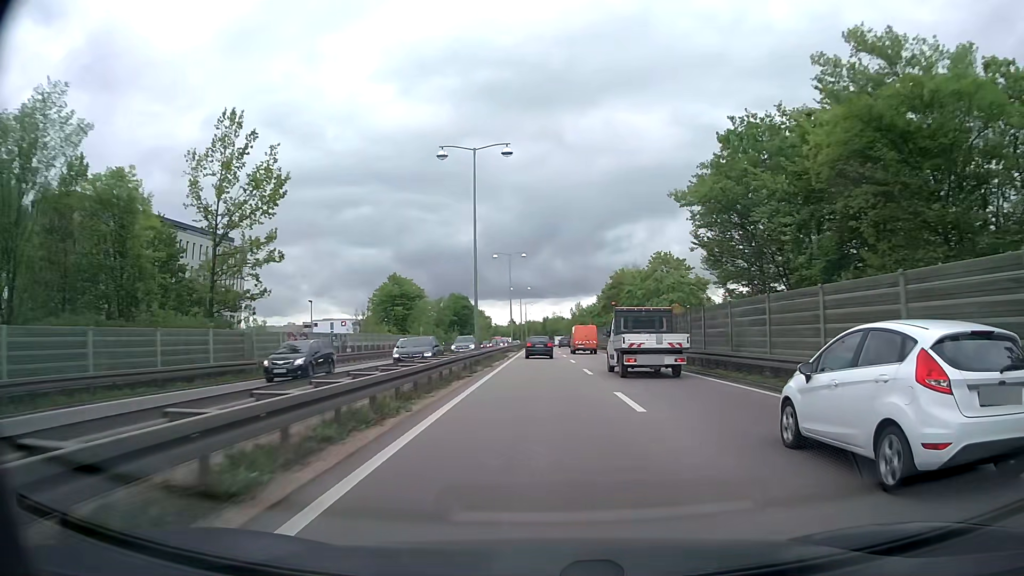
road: trunk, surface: asphalt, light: Day
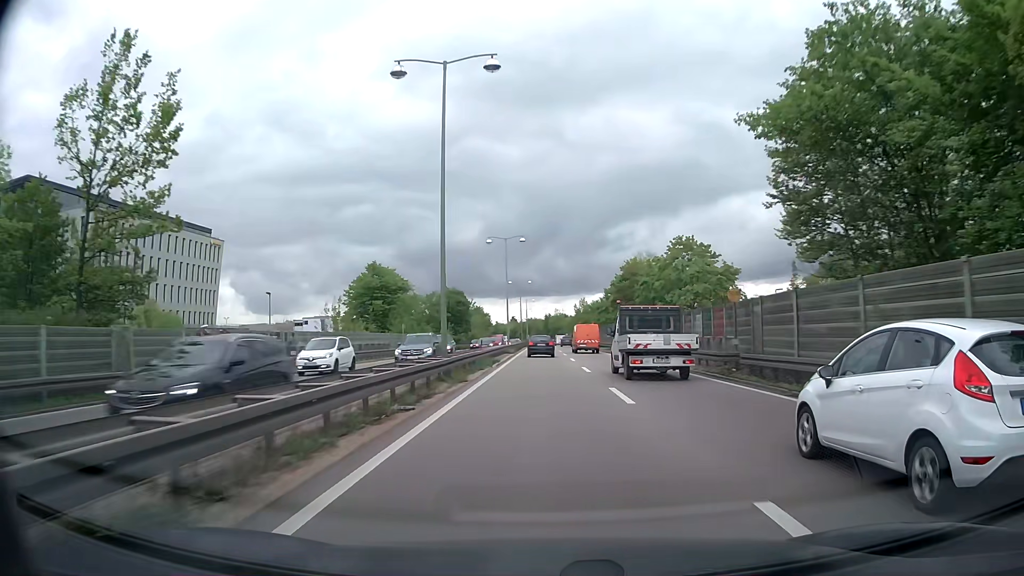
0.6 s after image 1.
(0.0, +10.5) m; 0°
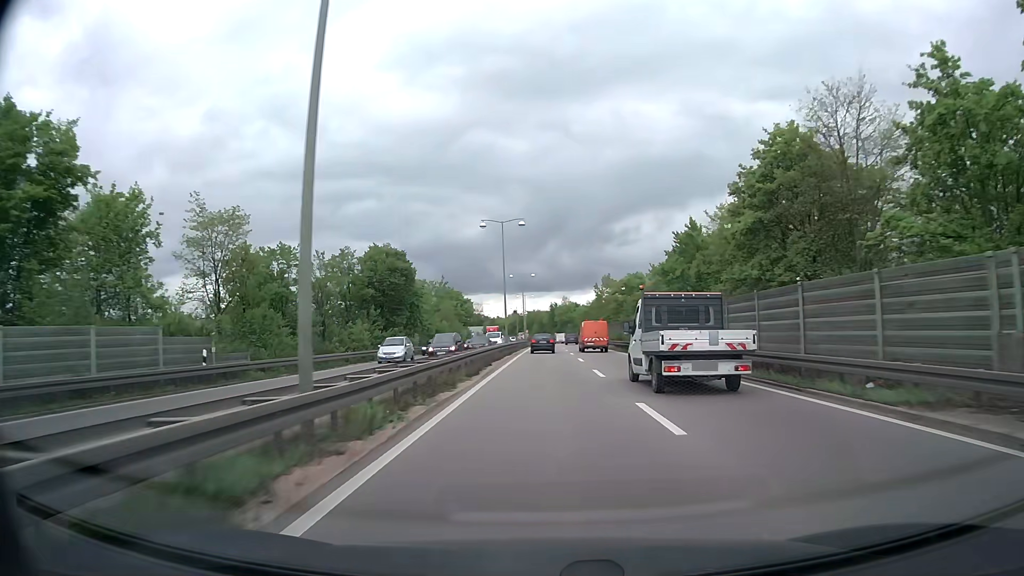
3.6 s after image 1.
(-0.1, +52.5) m; 0°
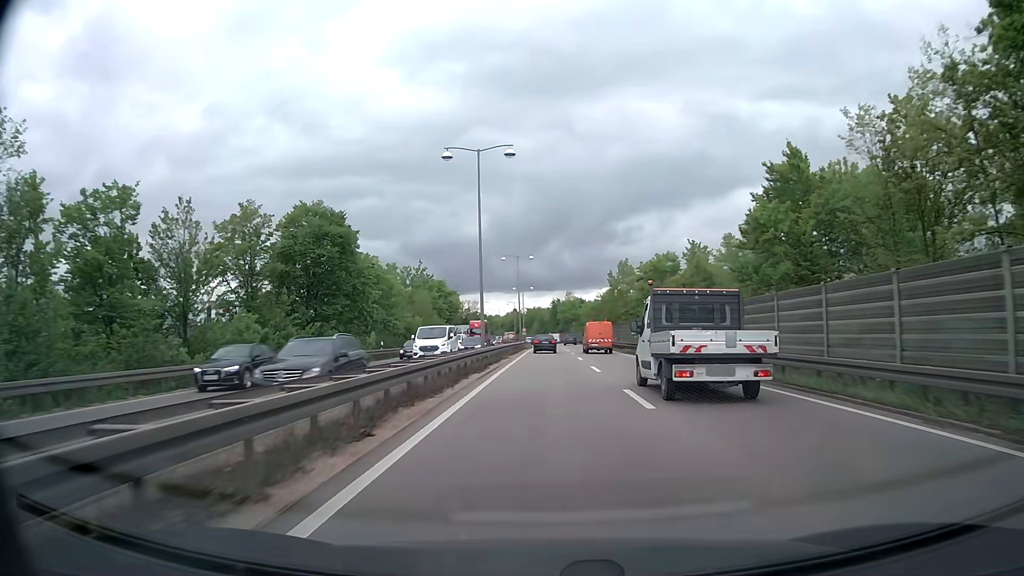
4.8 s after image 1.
(+0.1, +20.9) m; 0°
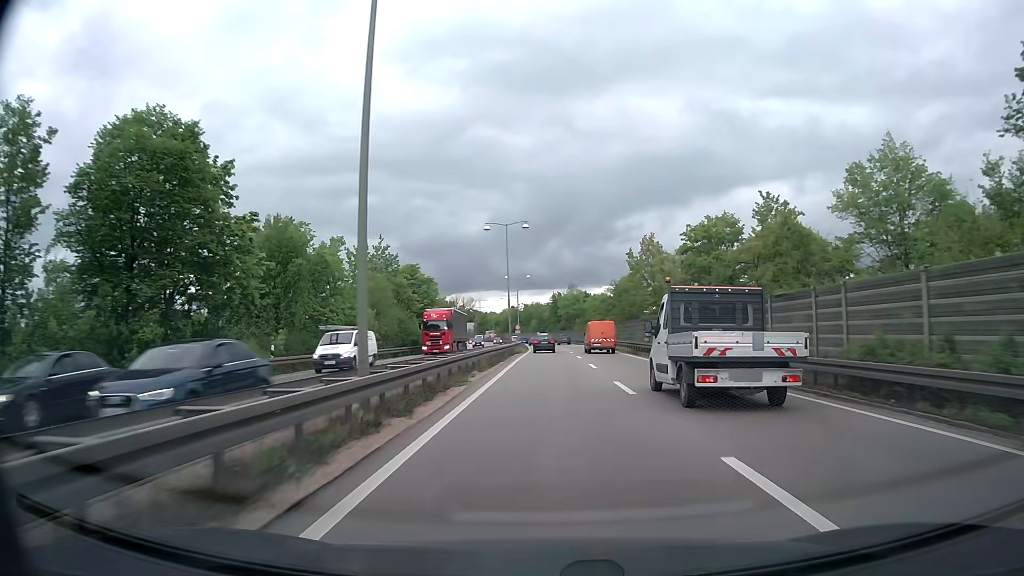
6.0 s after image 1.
(-0.1, +20.9) m; 0°
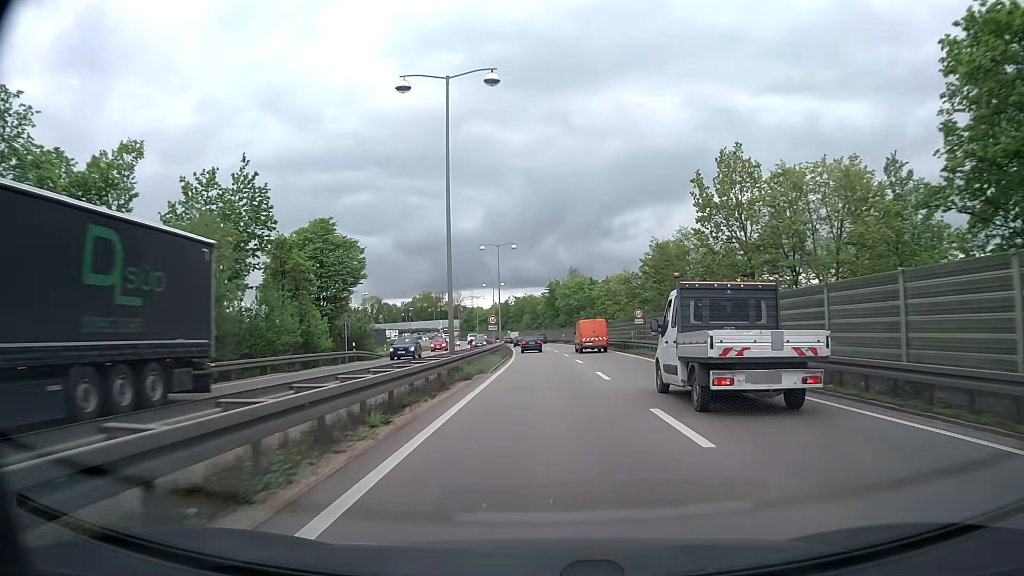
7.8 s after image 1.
(0.0, +31.4) m; 0°
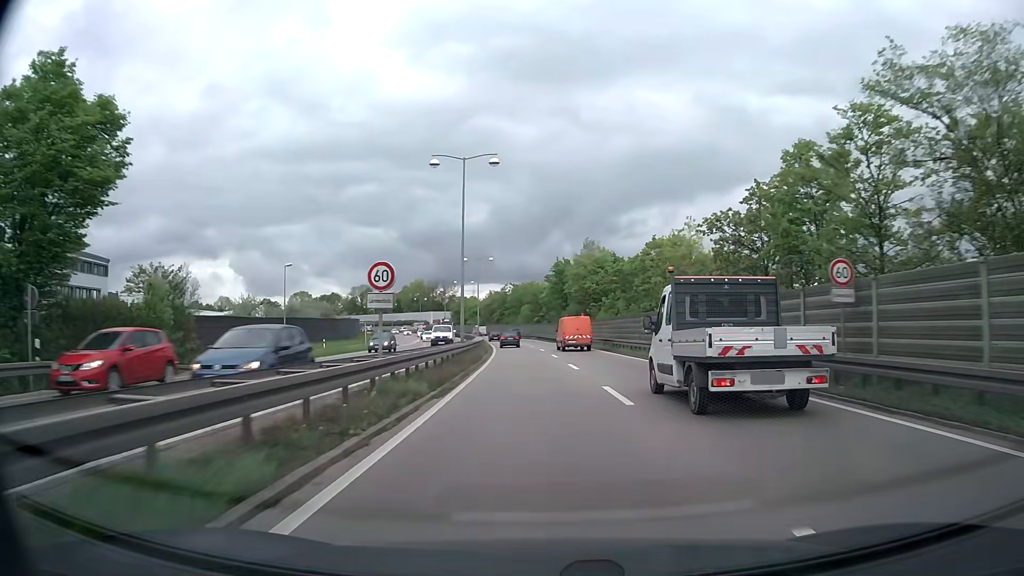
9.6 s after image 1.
(0.0, +31.6) m; 0°
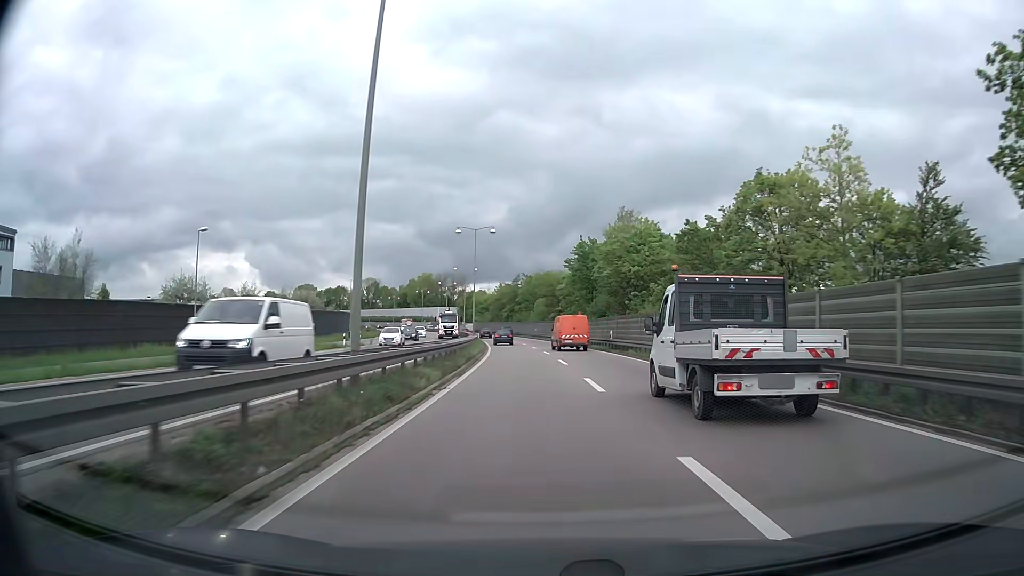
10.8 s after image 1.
(-0.3, +21.2) m; -1°
